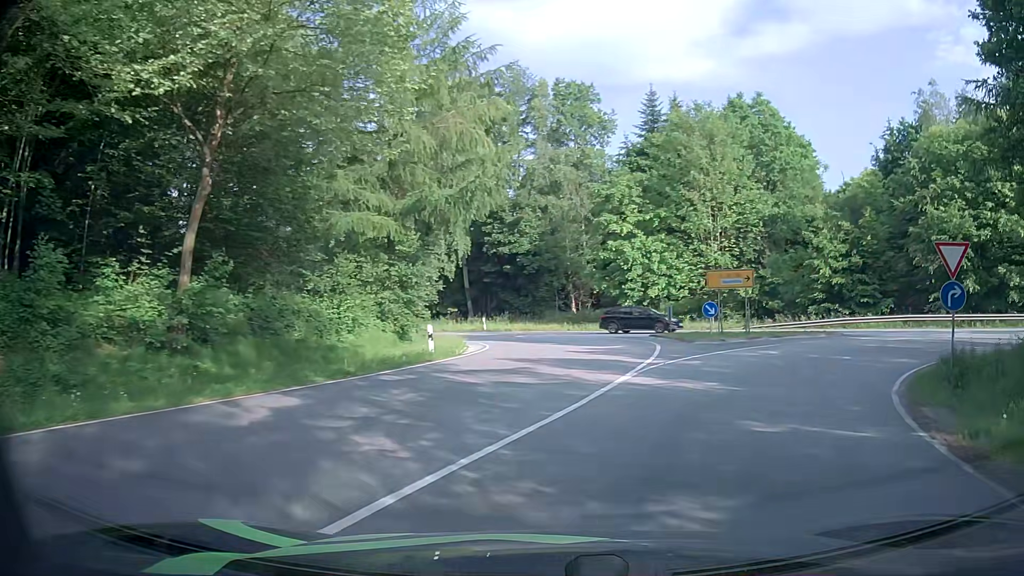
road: primary_link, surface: asphalt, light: Day
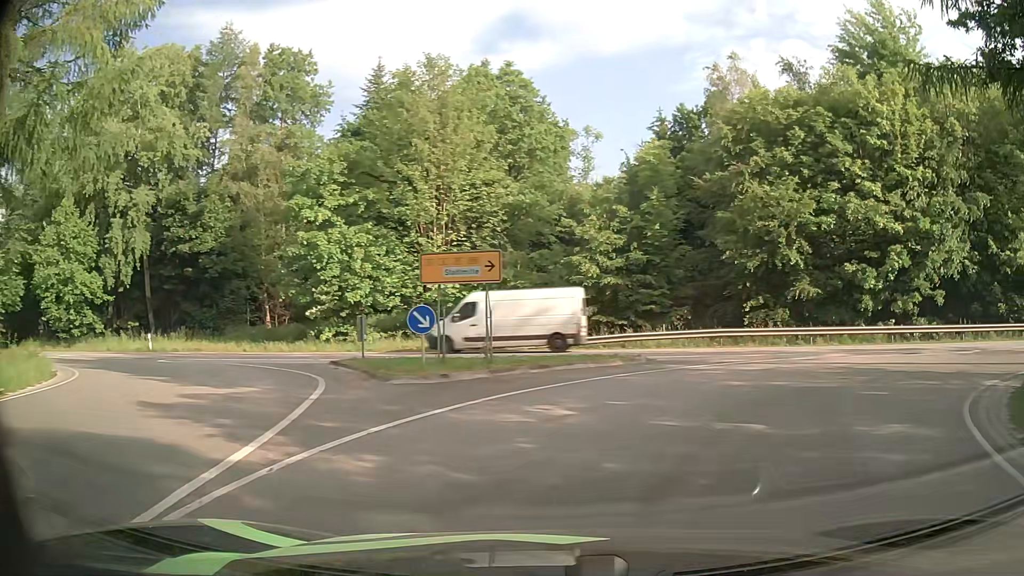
(+2.2, +11.4) m; +22°
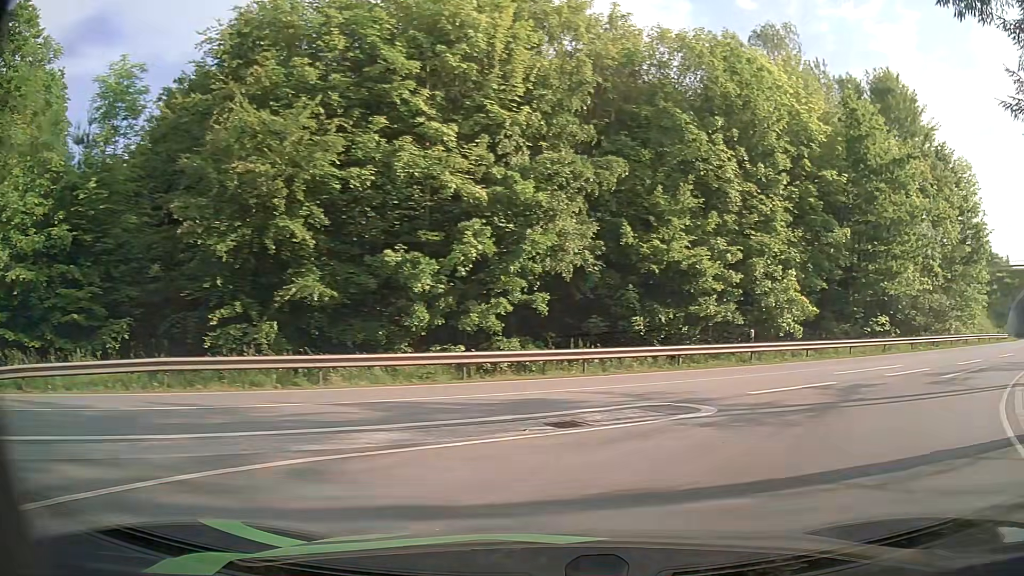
(+3.9, +12.0) m; +41°
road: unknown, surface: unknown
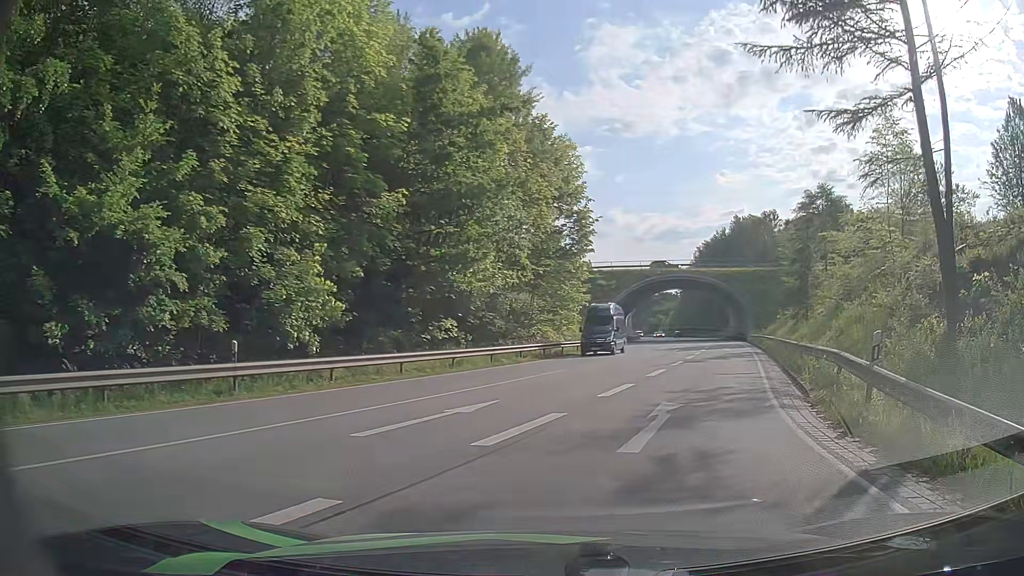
(+3.6, +9.6) m; +36°
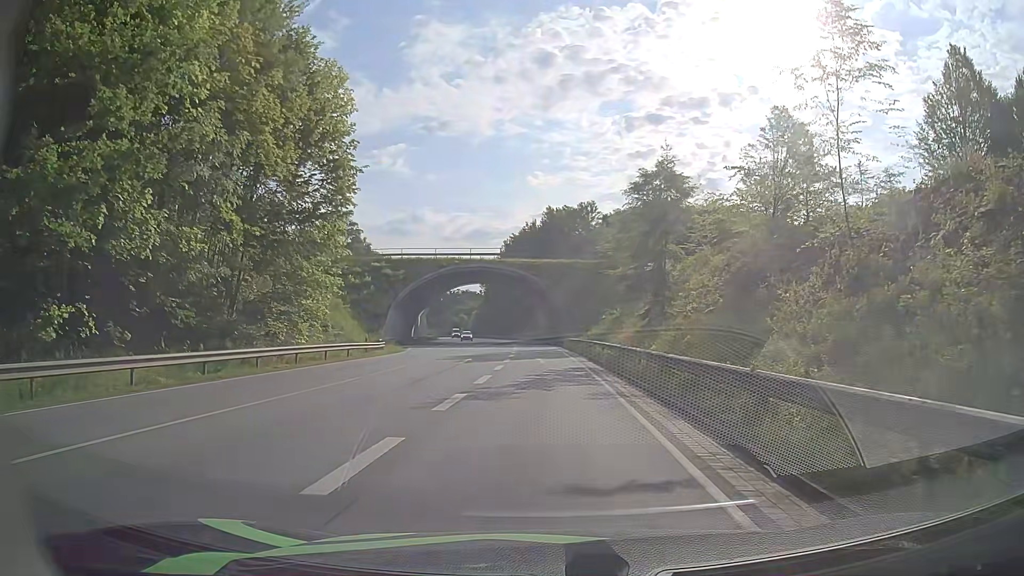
(+3.0, +14.0) m; +18°
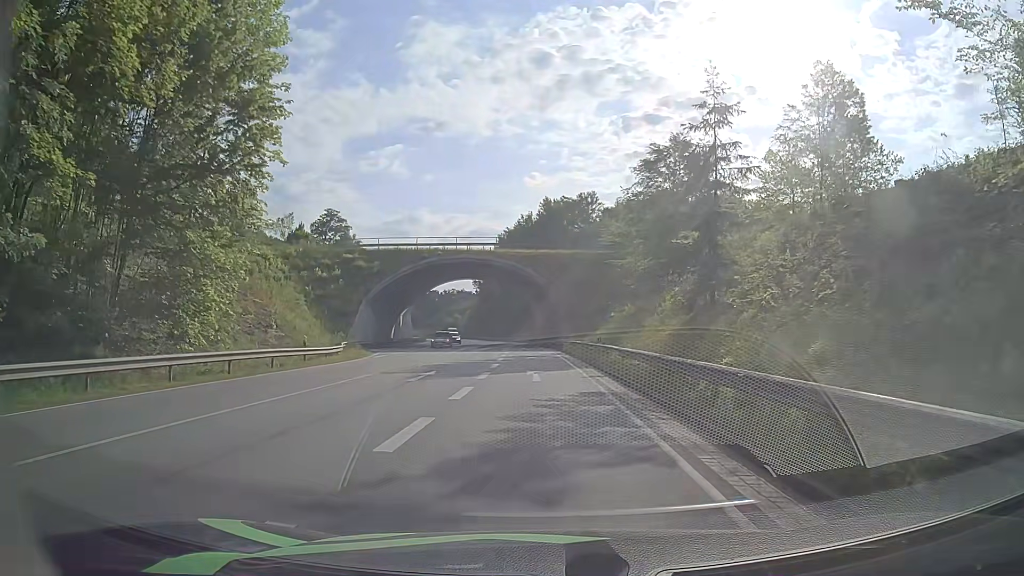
(0.0, +10.1) m; 0°
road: primary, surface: asphalt
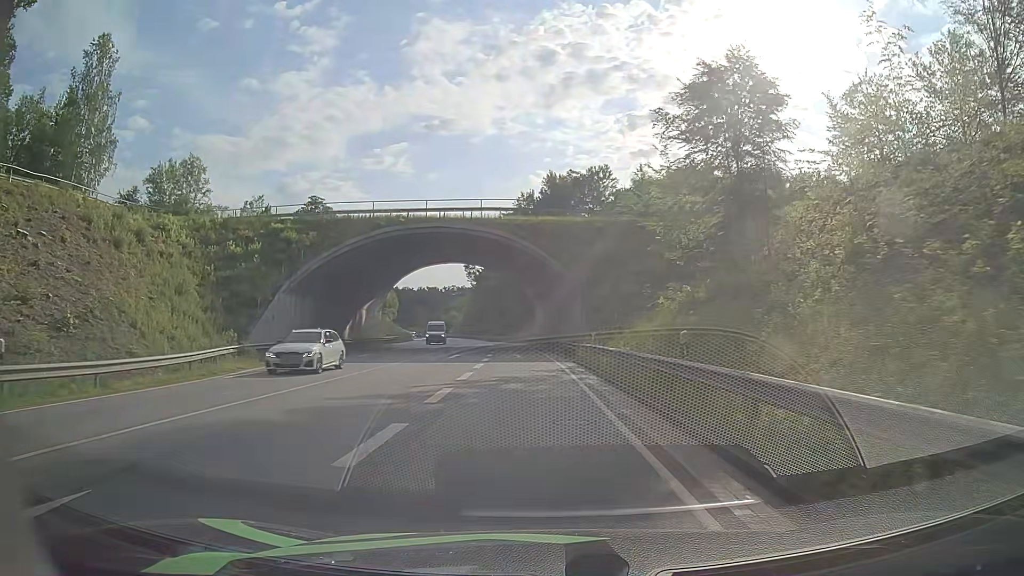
(+0.1, +19.3) m; 0°
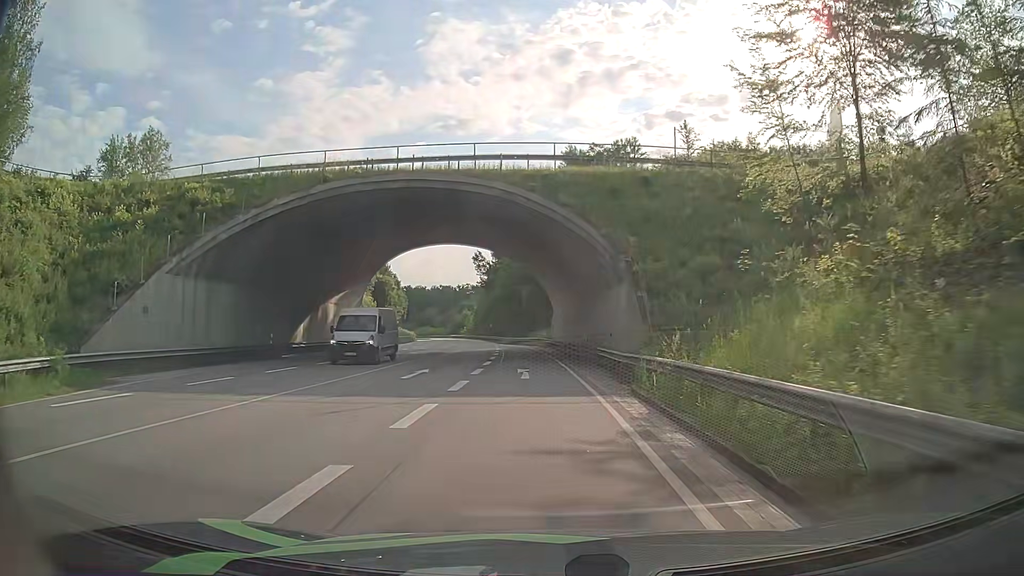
(-0.2, +15.3) m; -2°
(0, +10) (0, +20) (-1, +30) (-2, +40) (-3, +50) (-4, +60) (-5, +70) (-7, +80) (-8, +90) (-9, +99) m
